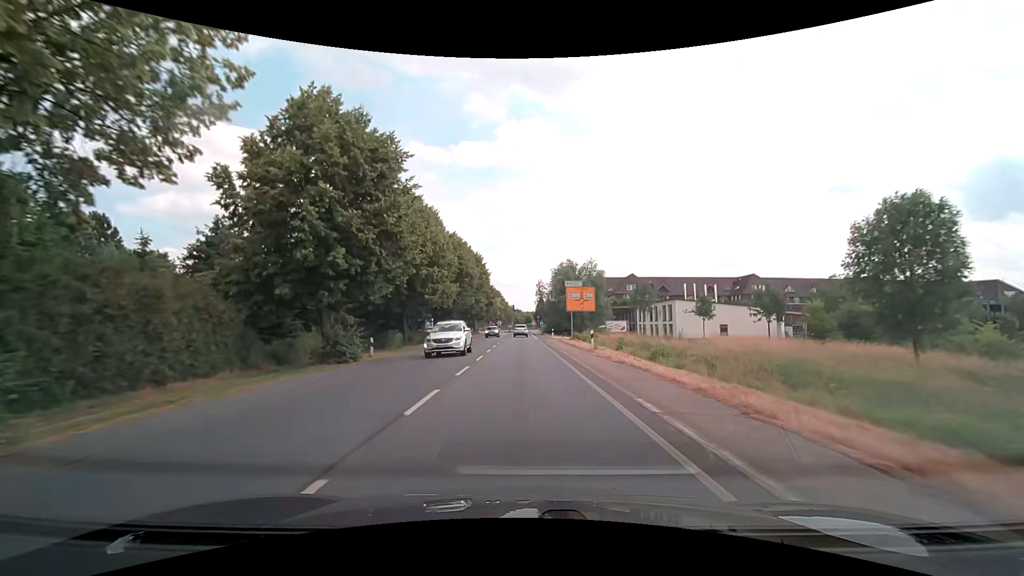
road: tertiary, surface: asphalt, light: Day
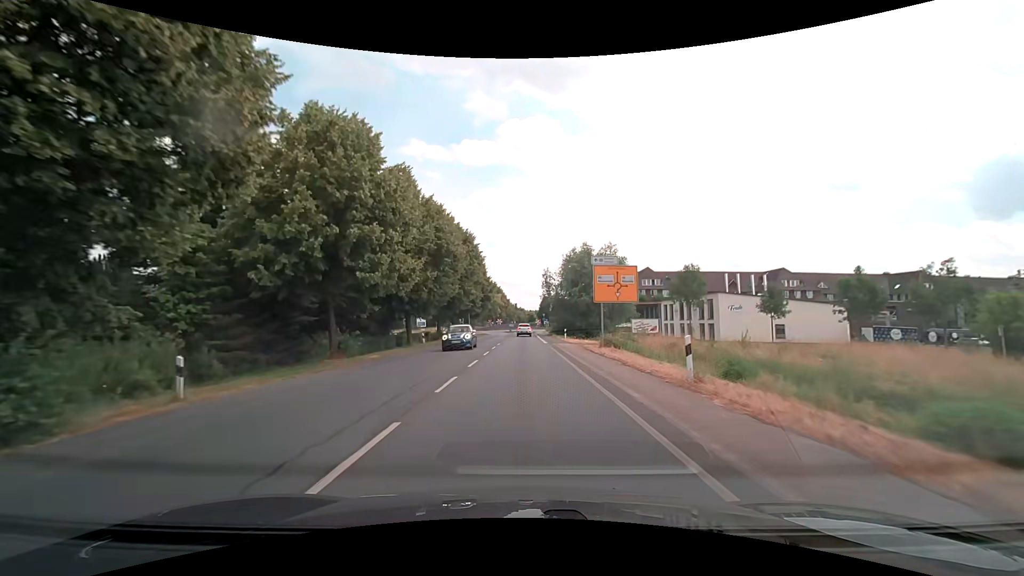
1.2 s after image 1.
(-0.1, +15.5) m; 0°
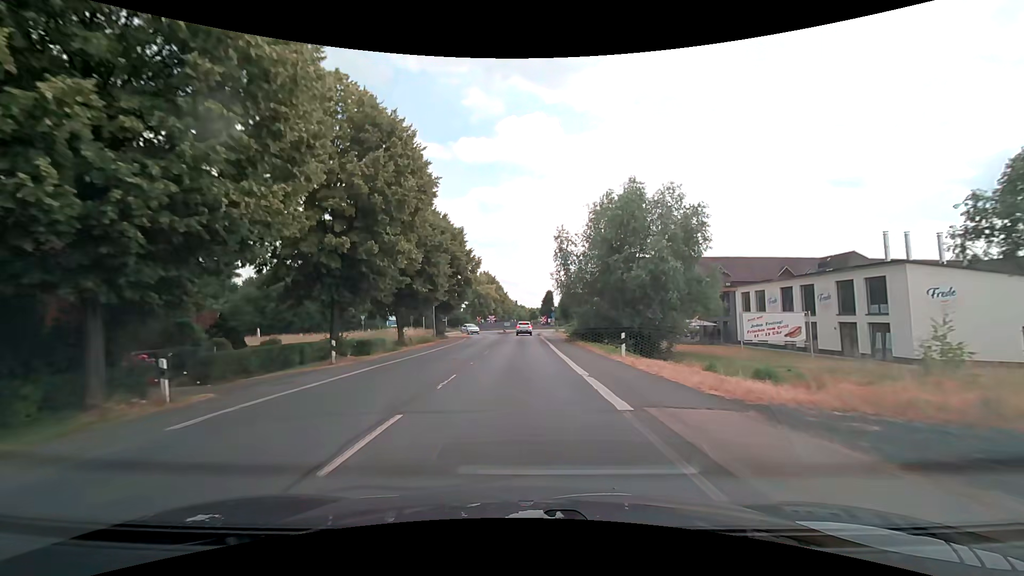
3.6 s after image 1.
(+0.2, +29.3) m; 0°
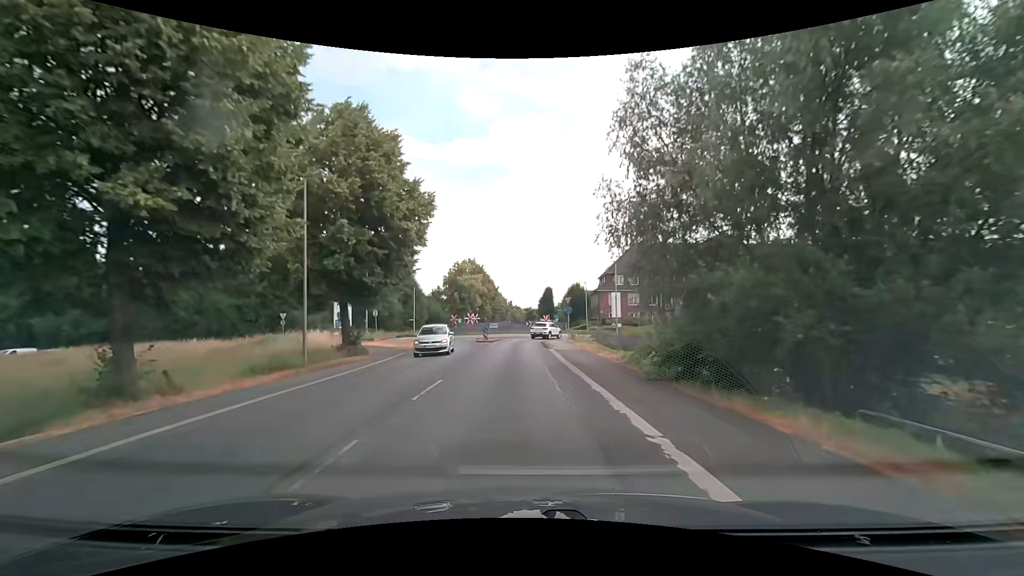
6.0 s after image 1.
(0.0, +26.1) m; +1°
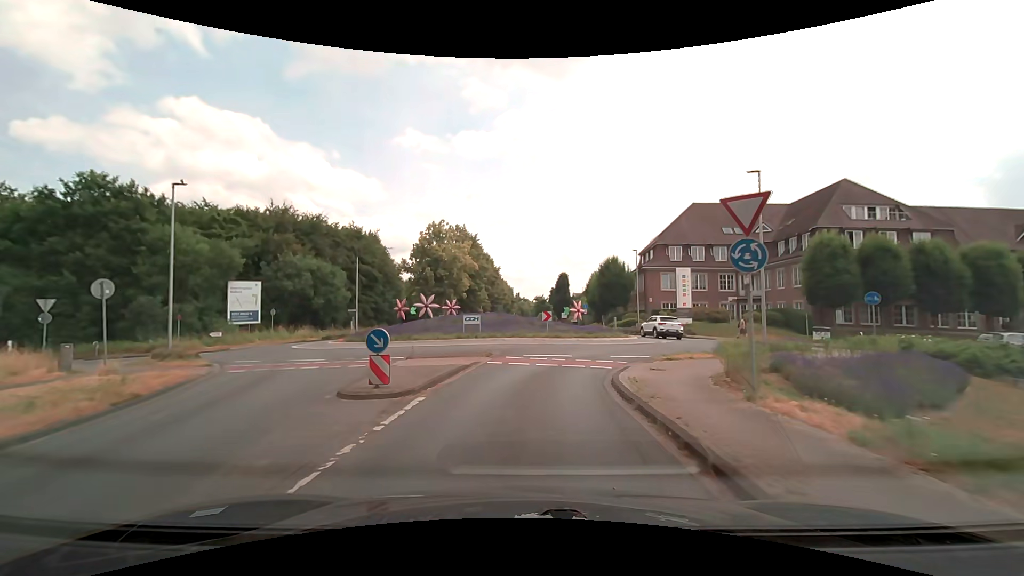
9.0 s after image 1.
(-0.2, +29.3) m; 0°
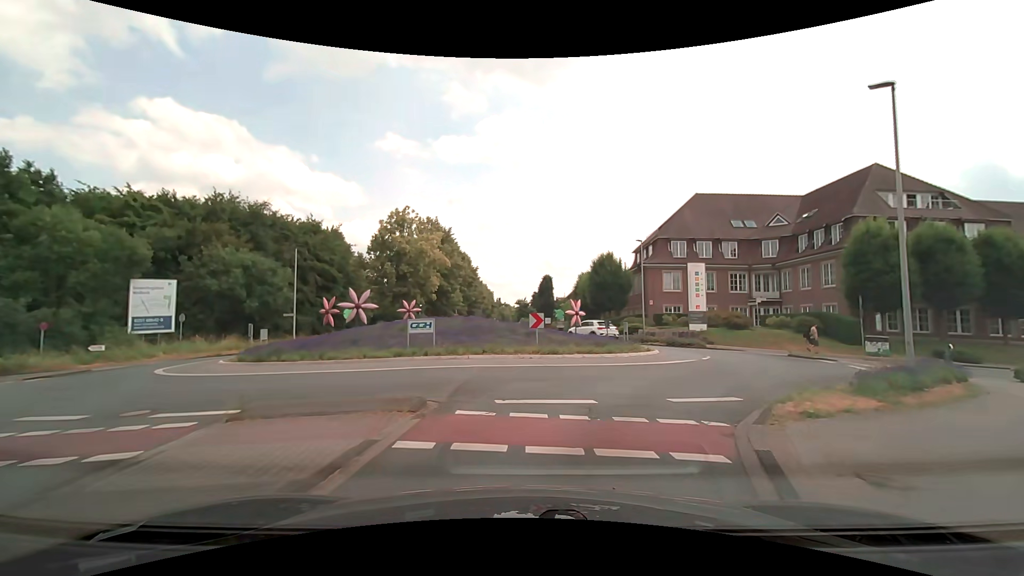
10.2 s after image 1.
(-0.1, +8.8) m; +2°
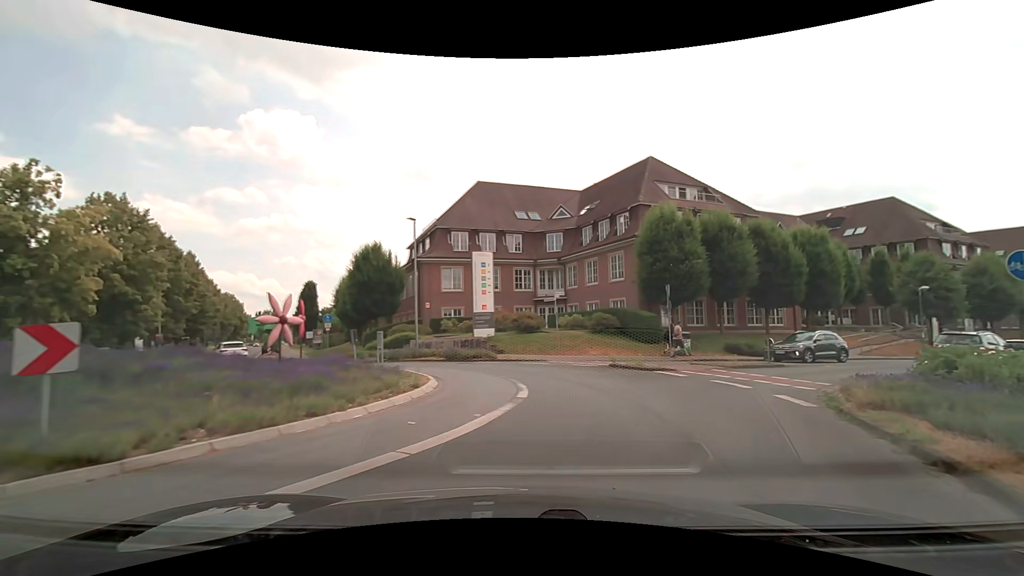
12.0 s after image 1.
(+1.9, +10.6) m; +24°
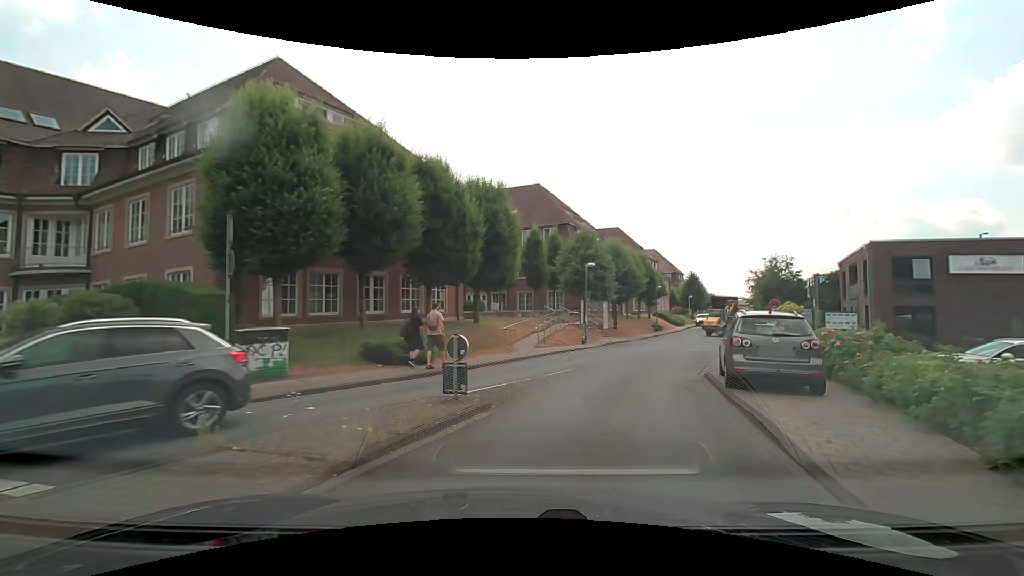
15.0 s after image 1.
(+4.9, +14.5) m; +37°
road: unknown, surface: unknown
